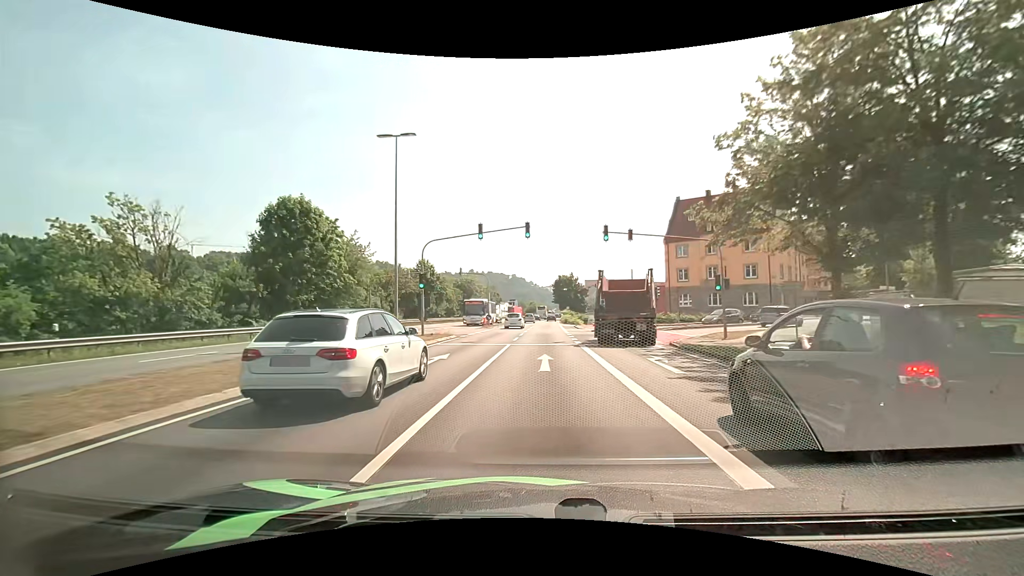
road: primary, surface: asphalt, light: Day
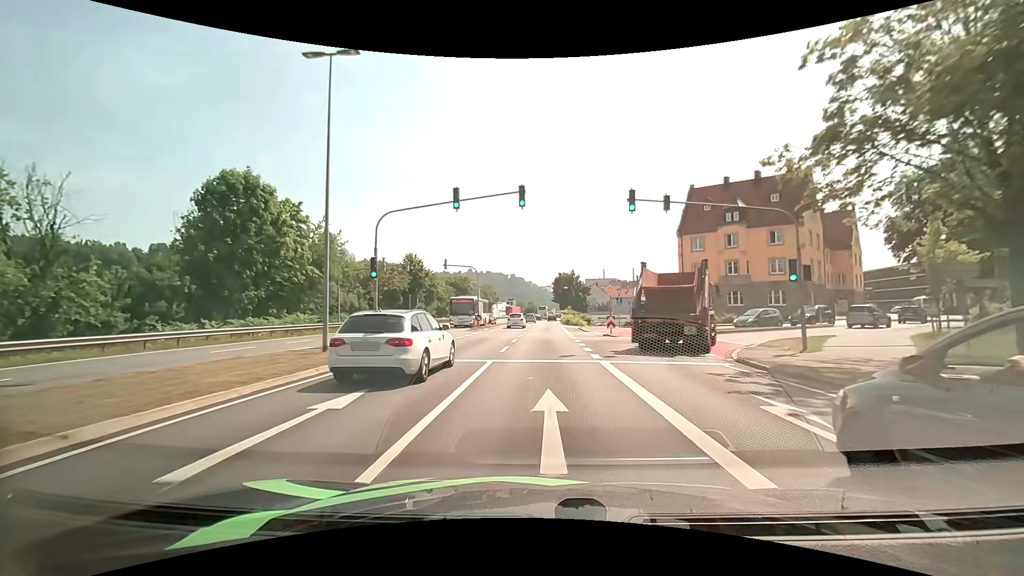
(0.0, +7.9) m; 0°
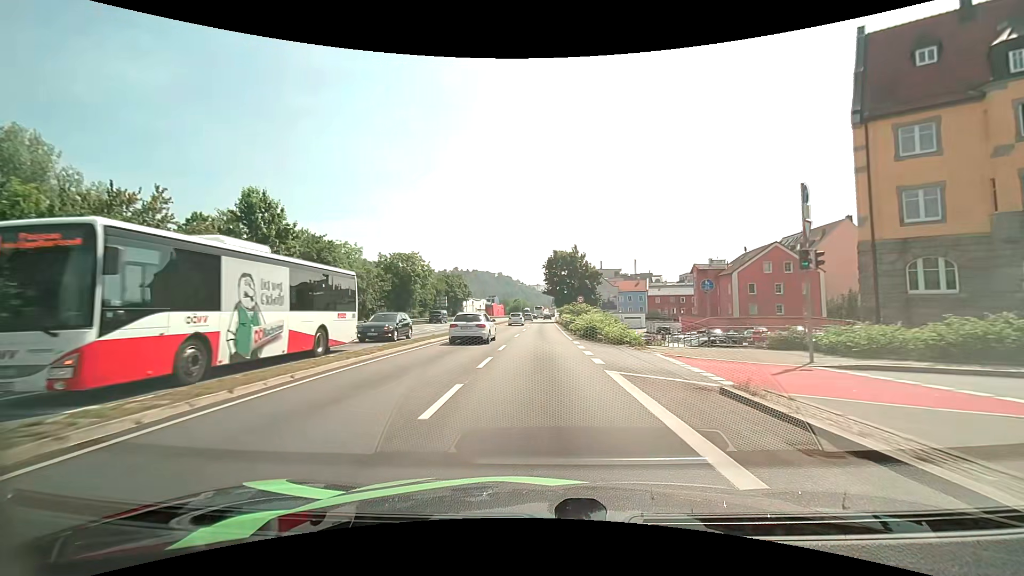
(+0.3, +41.2) m; +1°
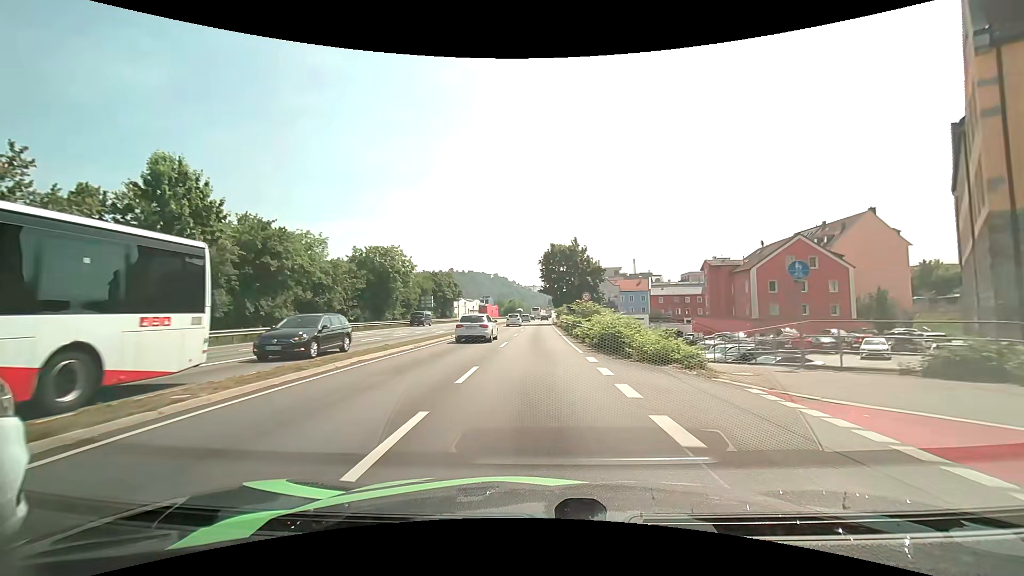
(0.0, +8.6) m; +1°
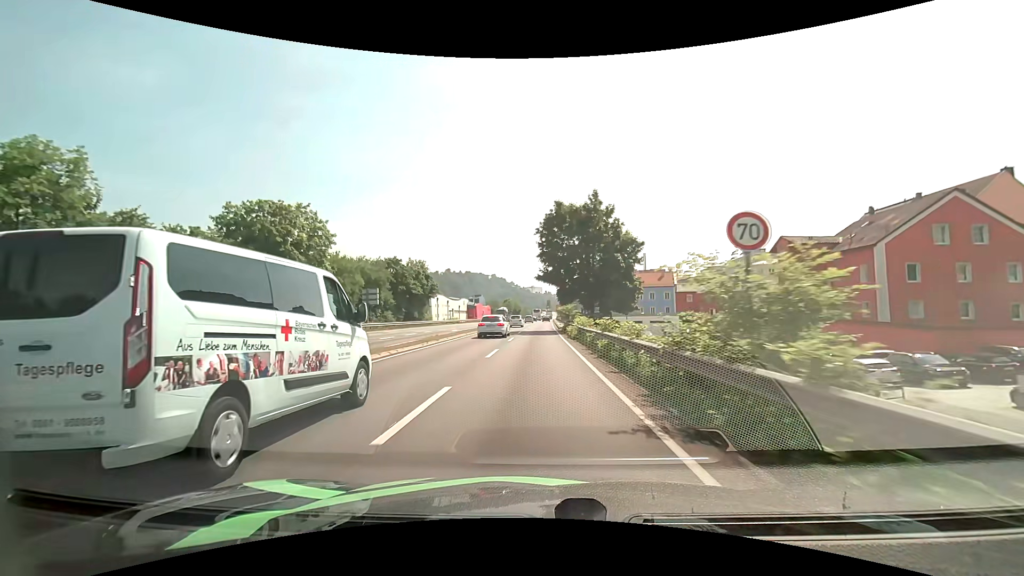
(0.0, +26.7) m; 0°
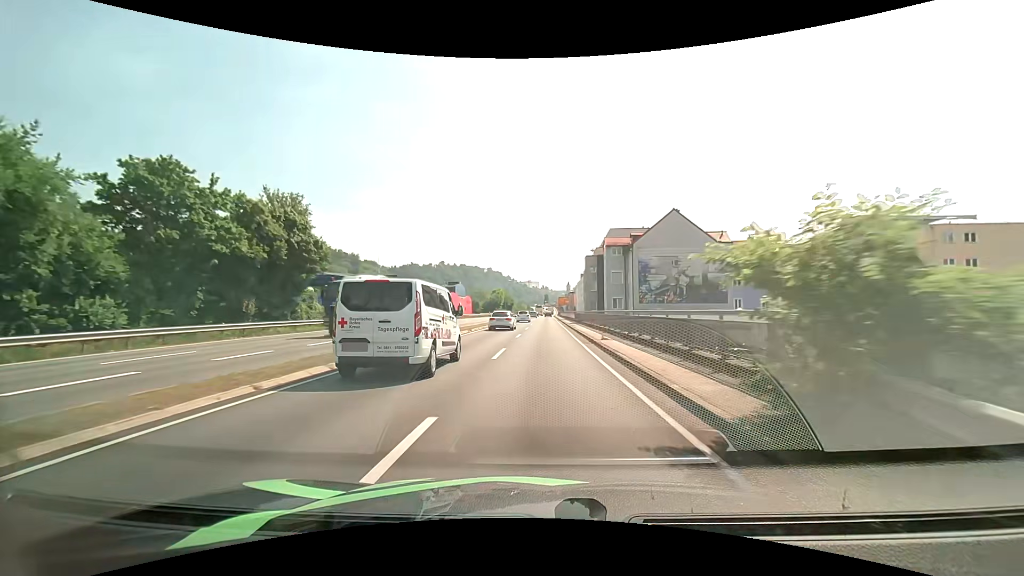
(-0.2, +46.8) m; 0°
(0, +10) (0, +20) (0, +30) (0, +40) (0, +50) (-1, +60) (-1, +70) (-1, +80) (-2, +90) (-2, +100) m
